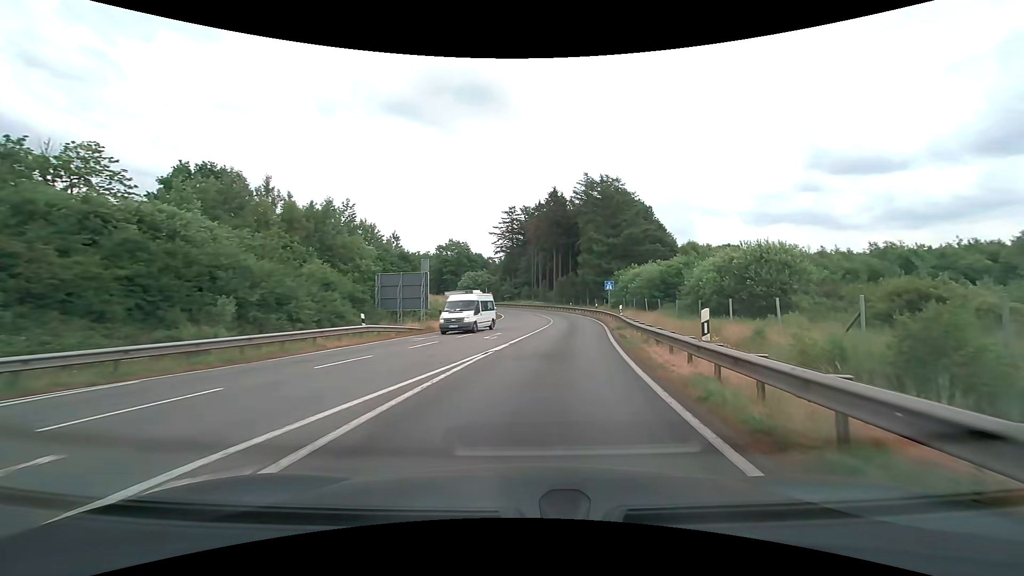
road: motorway_link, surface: asphalt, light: Day
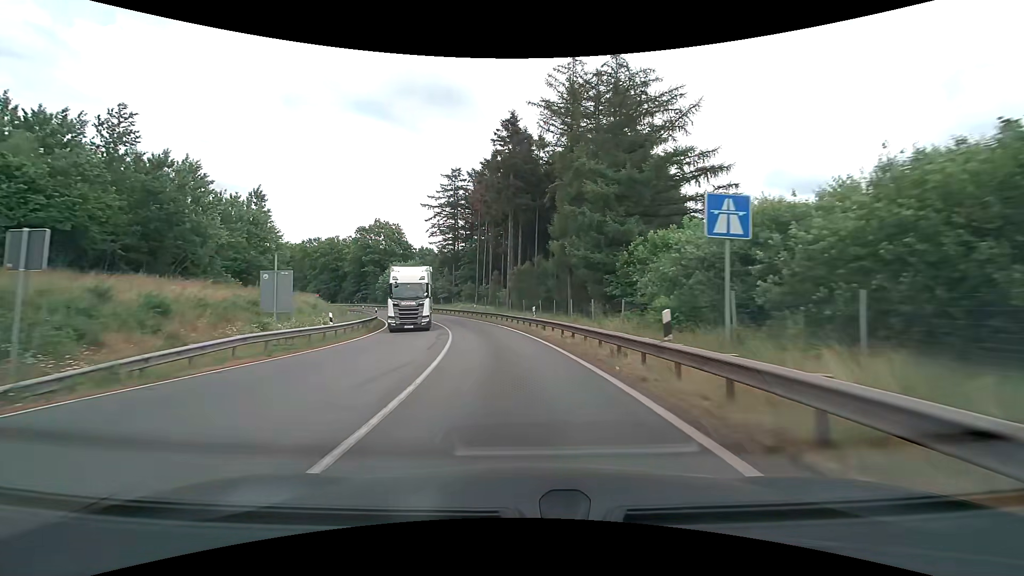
(+4.0, +41.0) m; +4°
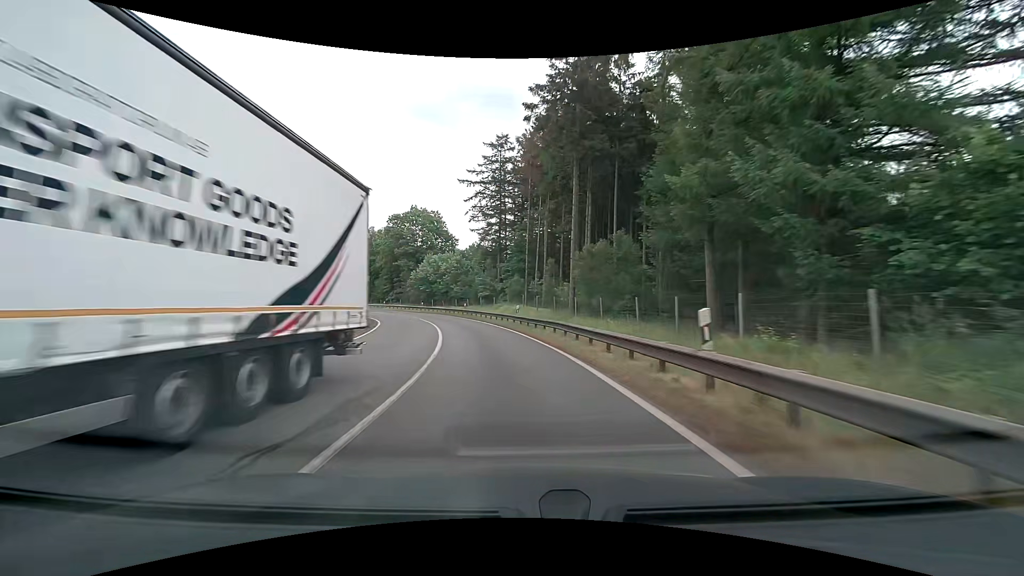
(-1.0, +19.7) m; -6°
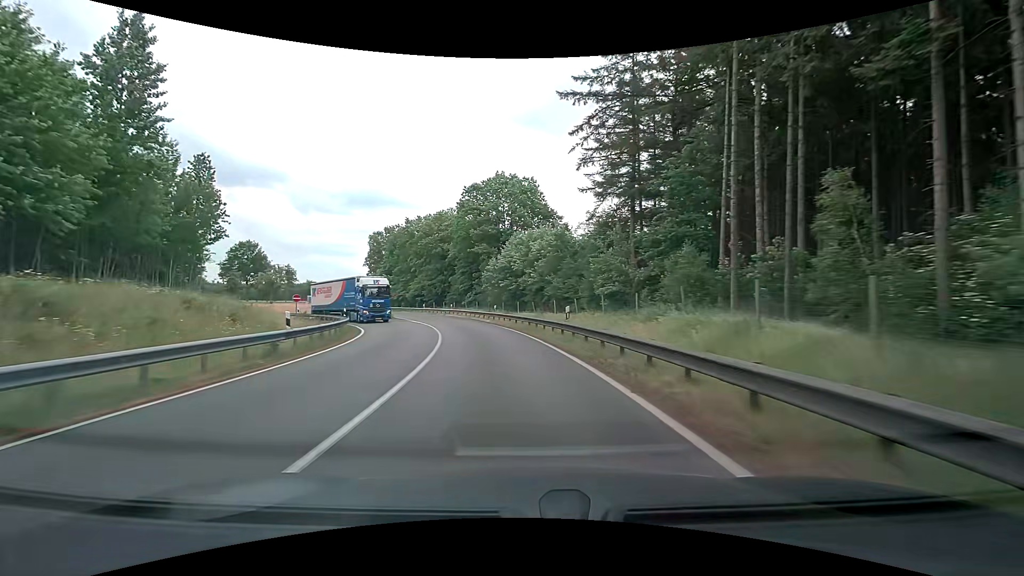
(-3.2, +30.8) m; -12°
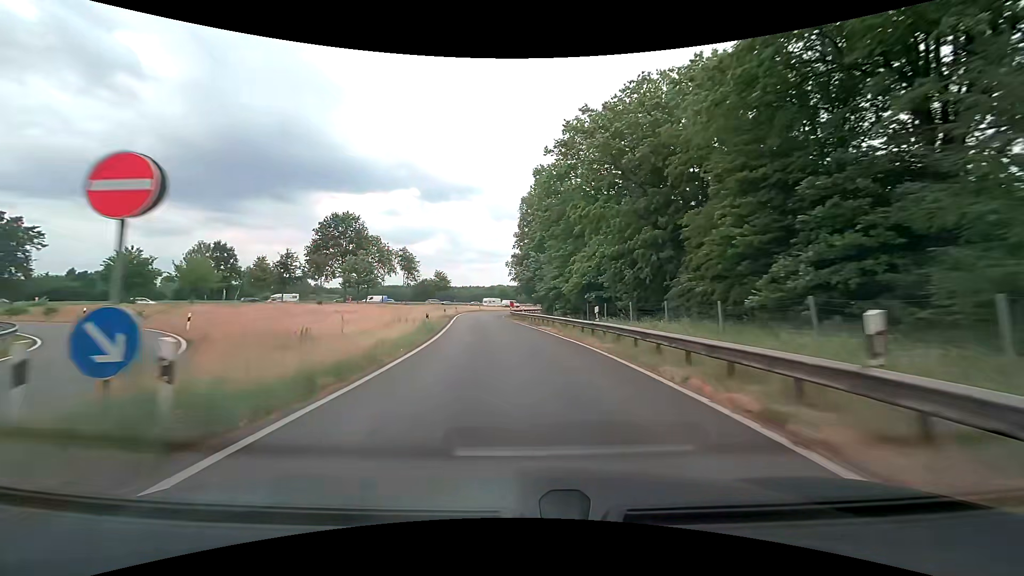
(-9.4, +51.3) m; -21°
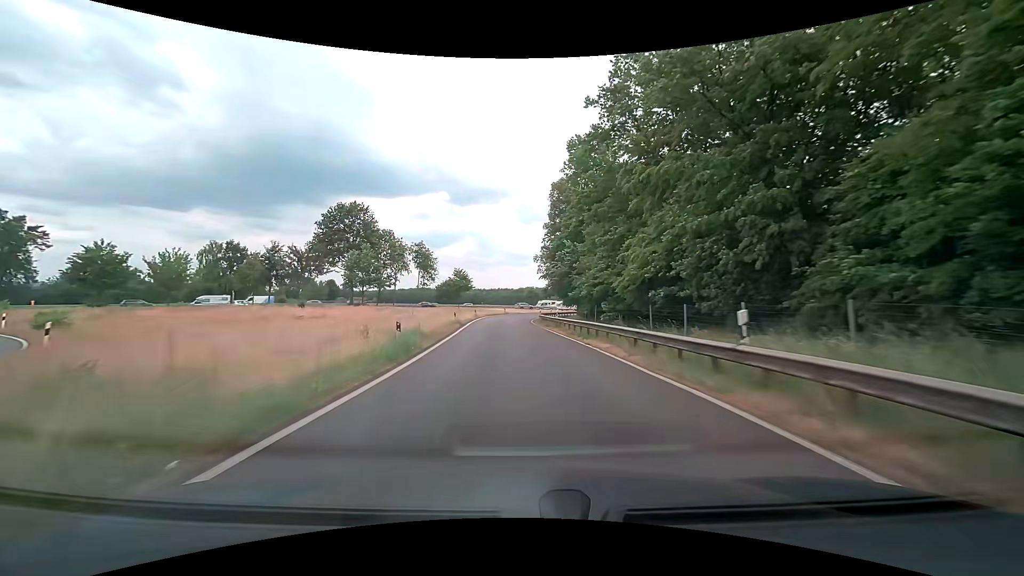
(-0.4, +10.6) m; -3°
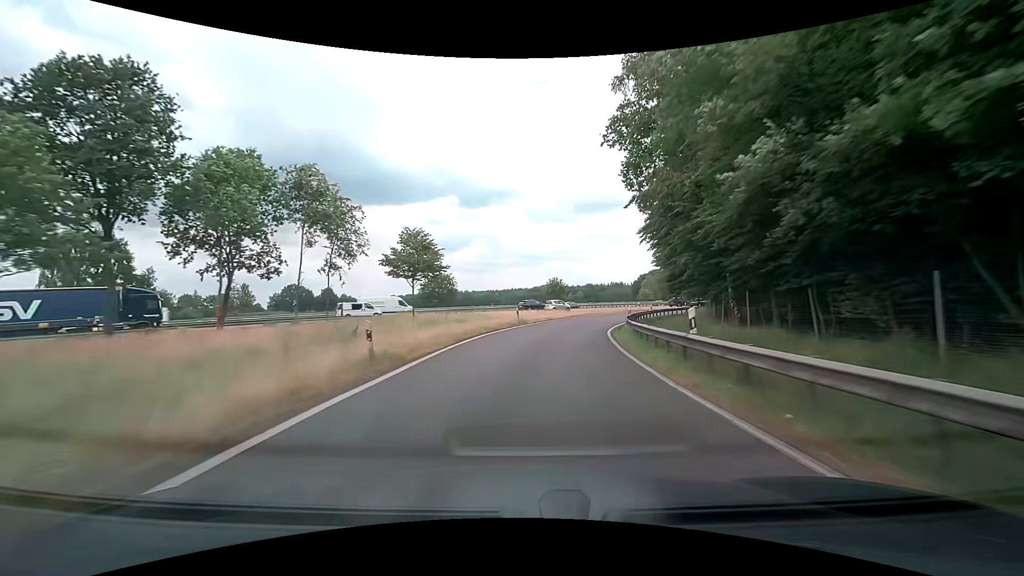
(-1.8, +43.6) m; -2°
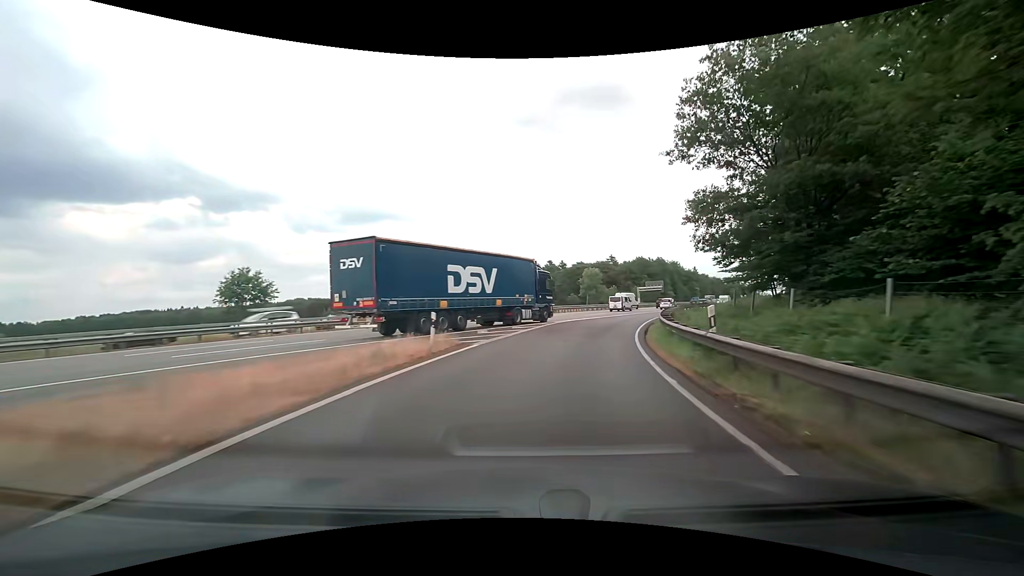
(+10.2, +52.9) m; +25°
(+1, +10) (+2, +20) (+5, +30) (+8, +39) (+12, +48) (+17, +57) (+21, +66) (+26, +75) (+31, +83) (+36, +92) m
